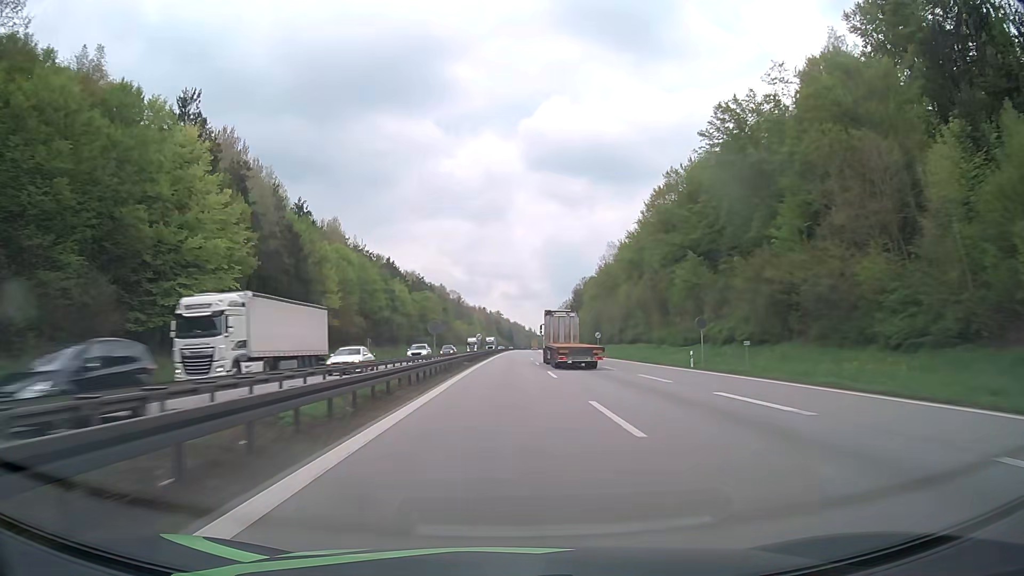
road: motorway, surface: asphalt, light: Day
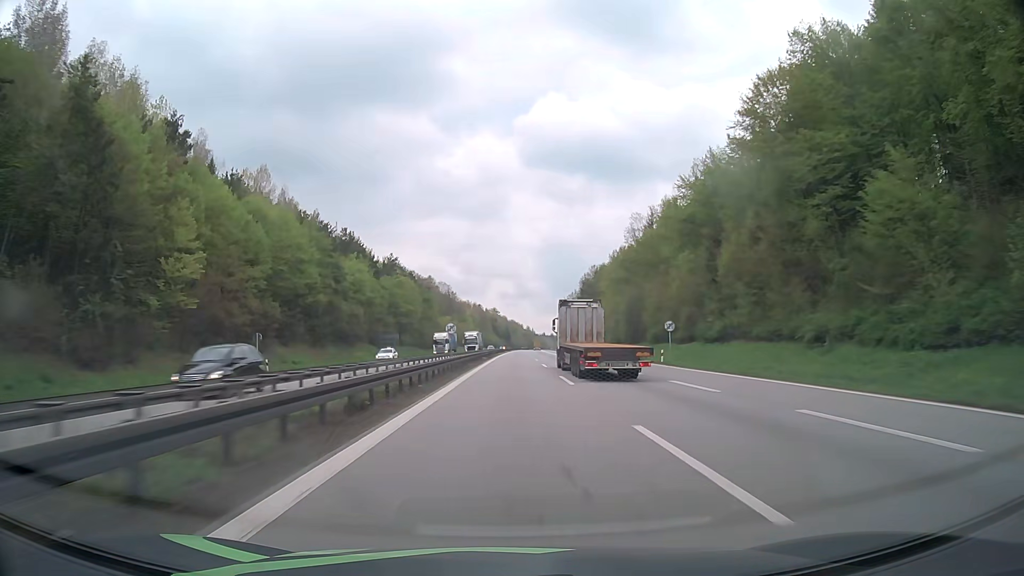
(0.0, +41.3) m; 0°
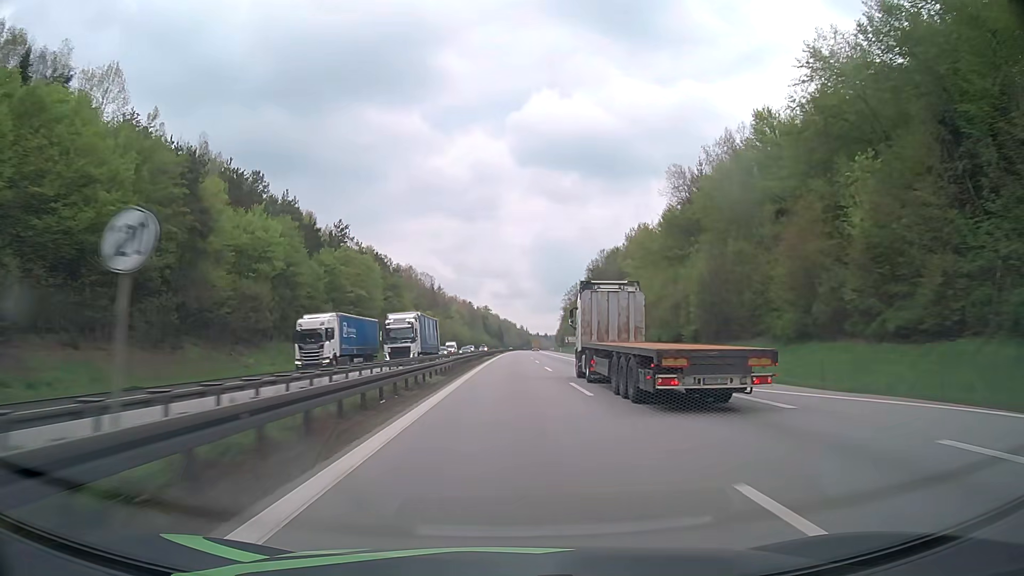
(+0.1, +41.3) m; +1°
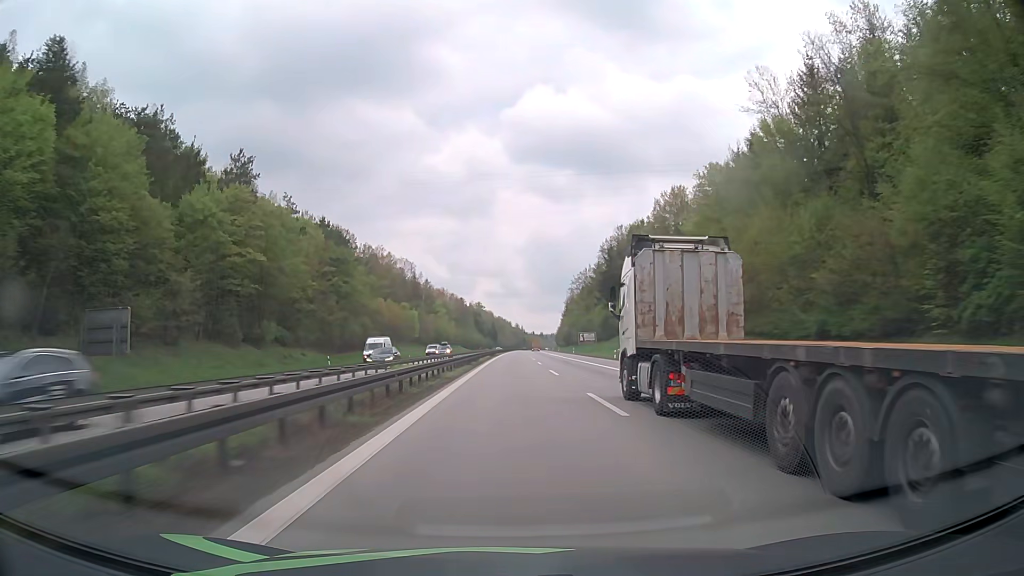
(+0.1, +41.3) m; 0°
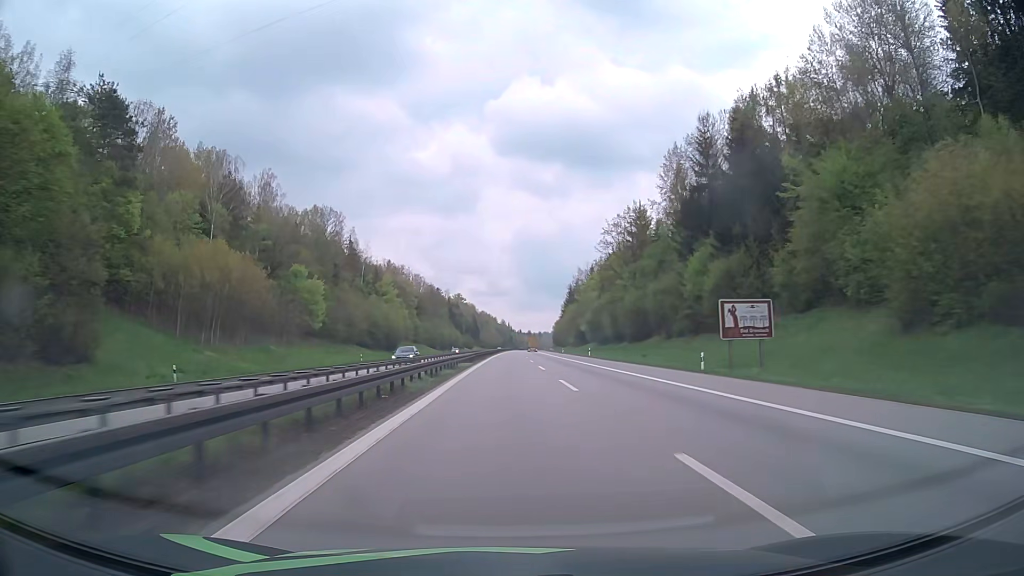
(+0.9, +82.7) m; +1°
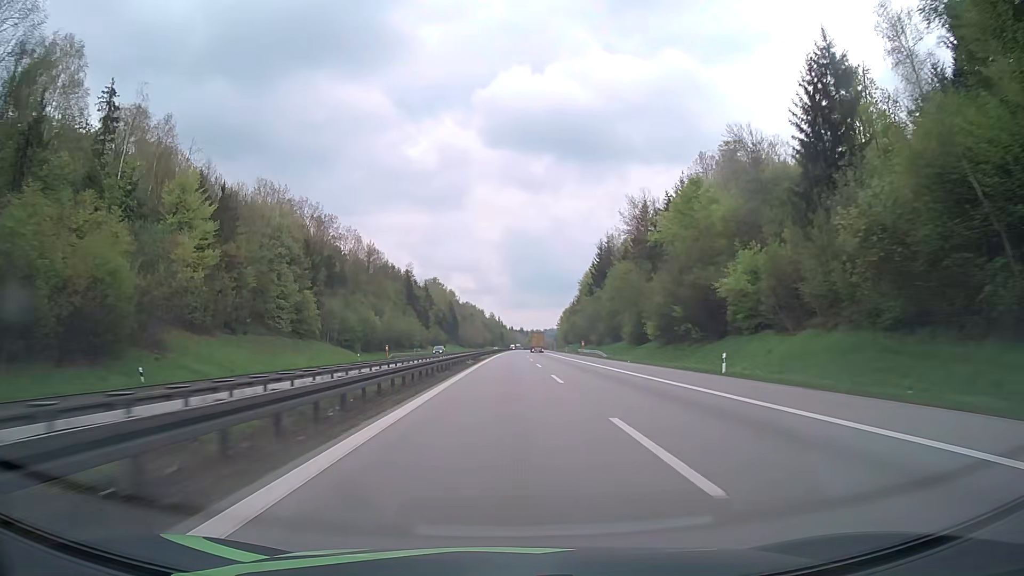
(+0.8, +103.3) m; +1°
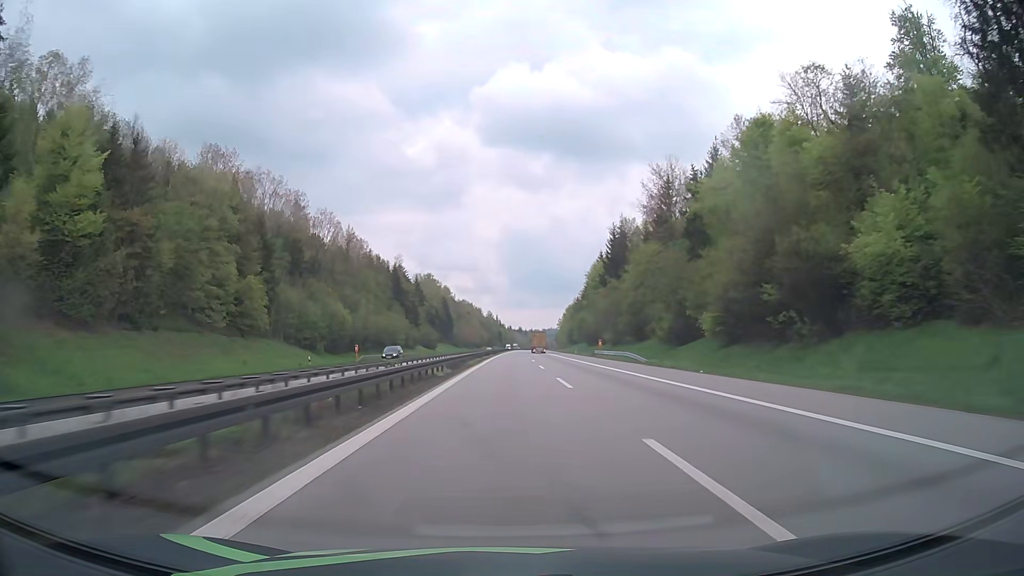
(0.0, +20.7) m; 0°
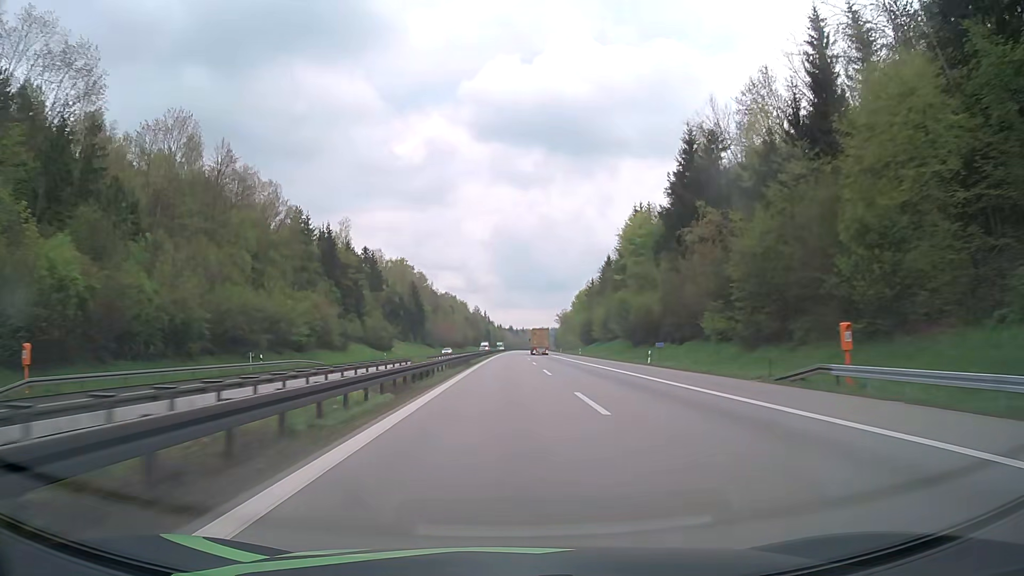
(+0.4, +62.0) m; +1°
(0, +10) (0, +20) (0, +30) (0, +40) (0, +50) (0, +60) (+1, +70) (+1, +80) (+1, +90) (+1, +100) m
